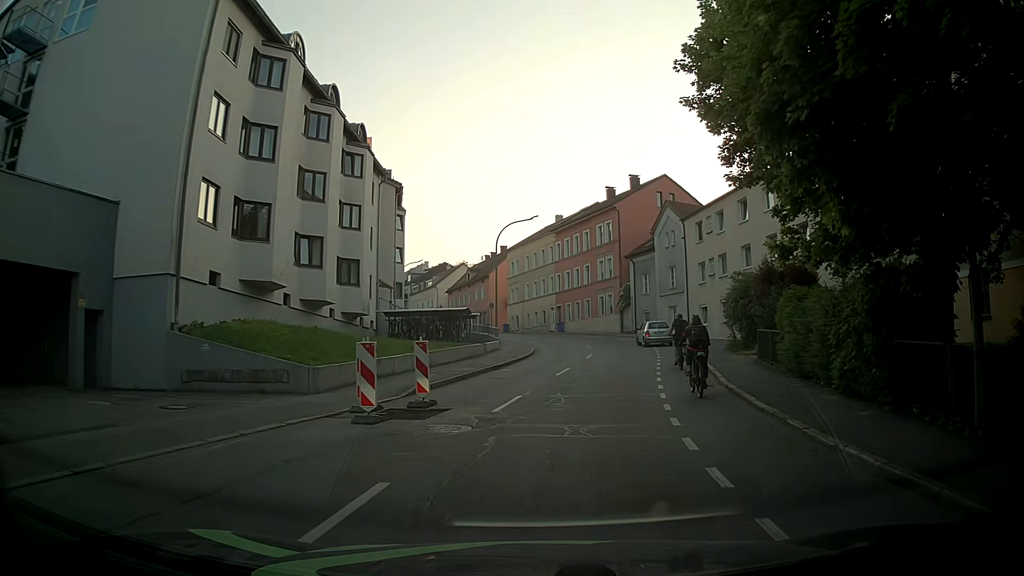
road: tertiary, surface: asphalt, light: Day
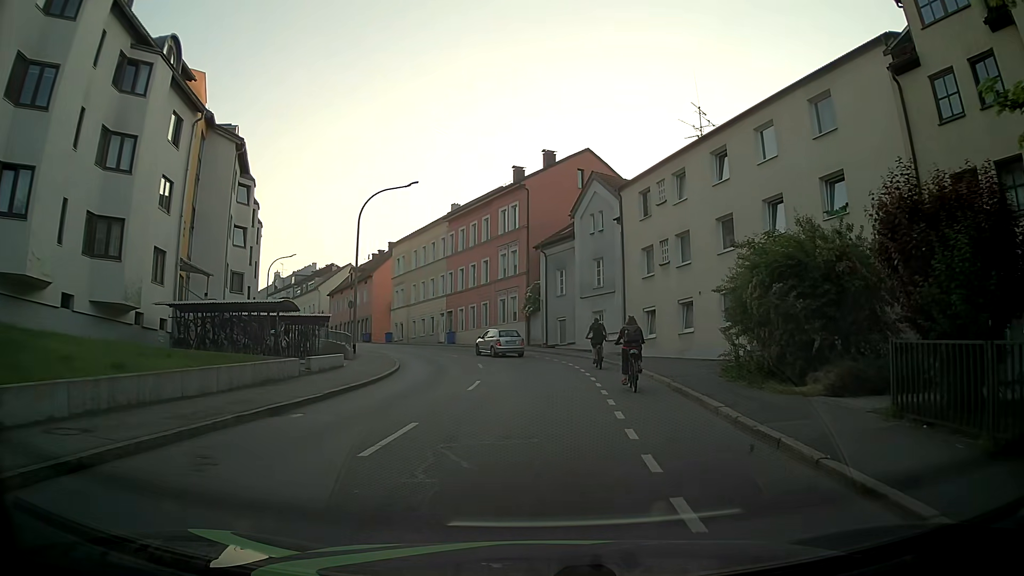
(+1.3, +13.5) m; +7°
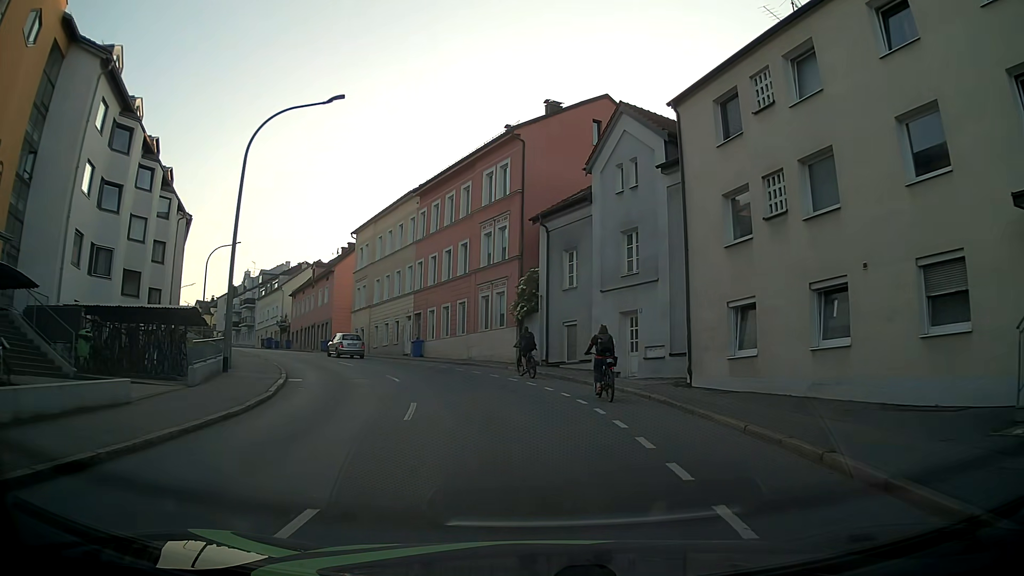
(+0.5, +14.3) m; +2°
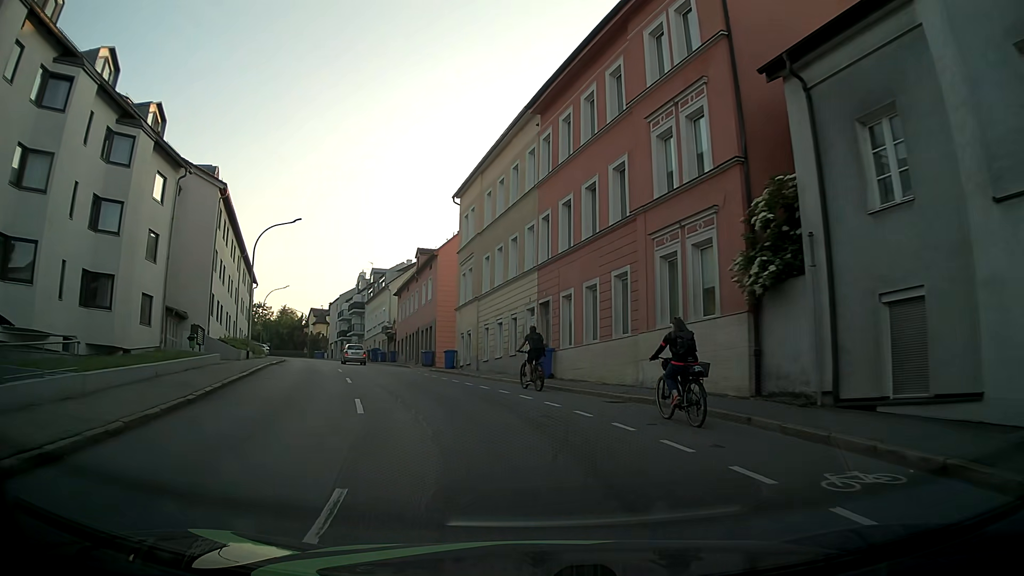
(-1.7, +17.9) m; -13°
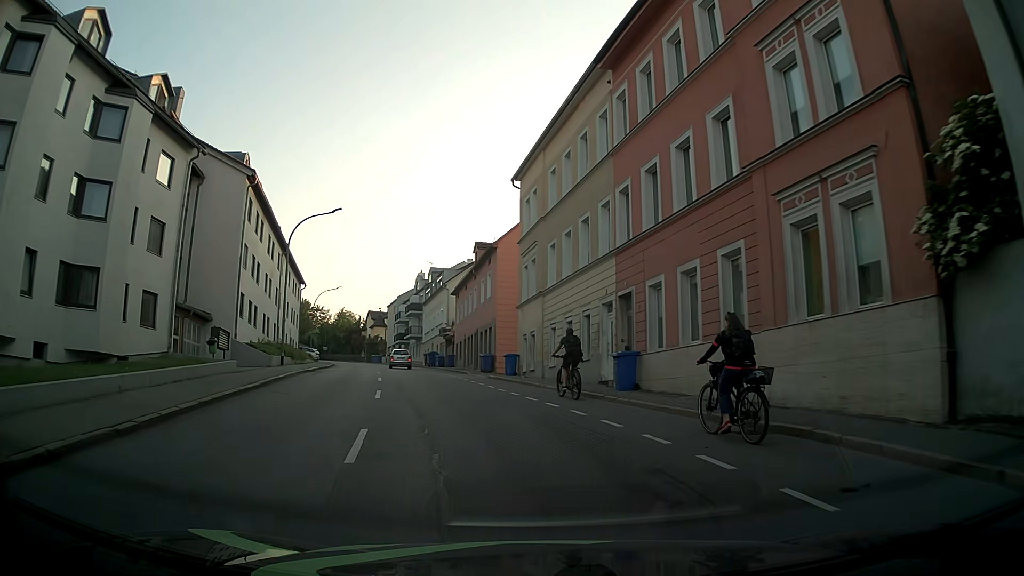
(-0.2, +4.9) m; -6°
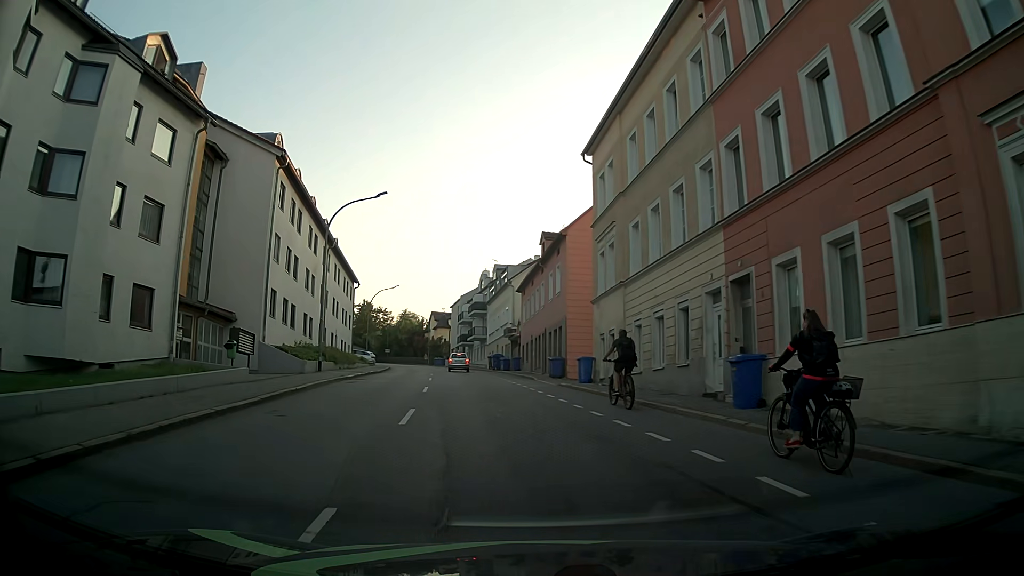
(-0.2, +5.1) m; -6°
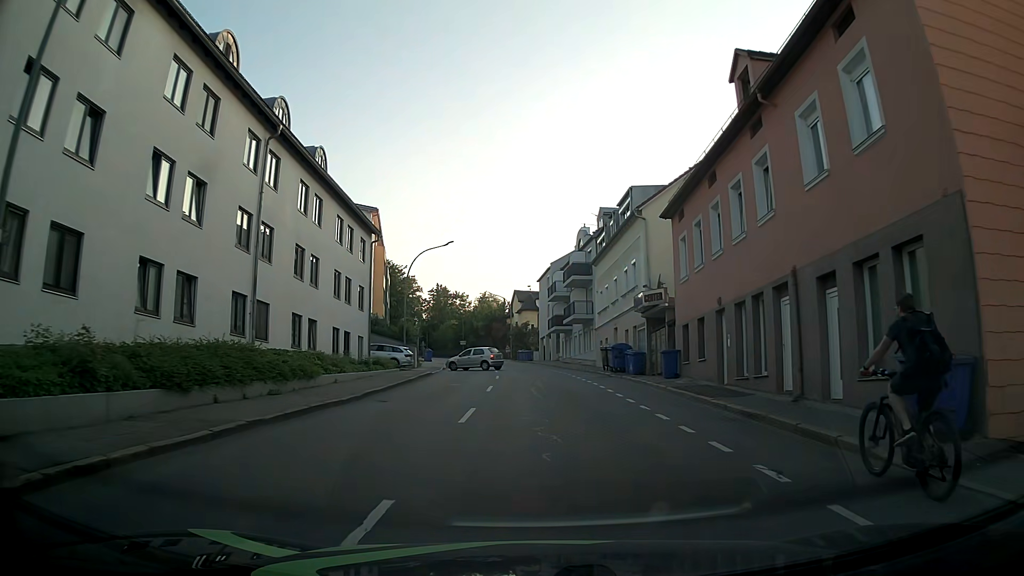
(-2.5, +27.1) m; -7°
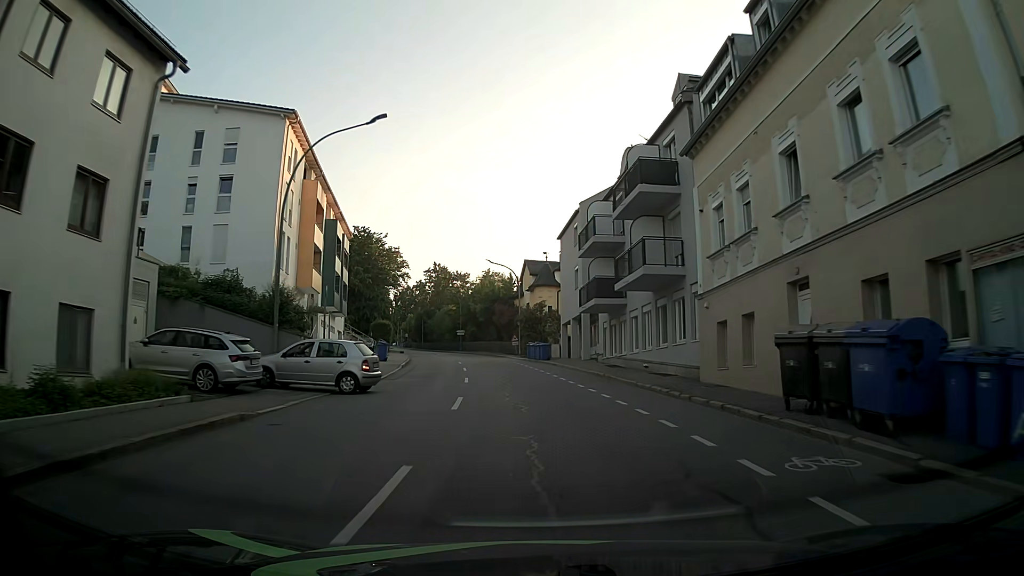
(-0.4, +26.1) m; -2°
(0, +10) (0, +20) (-1, +30) (-2, +40) (-4, +50) (-6, +60) (-8, +69) (-10, +79) (-13, +89) (-16, +98) m
